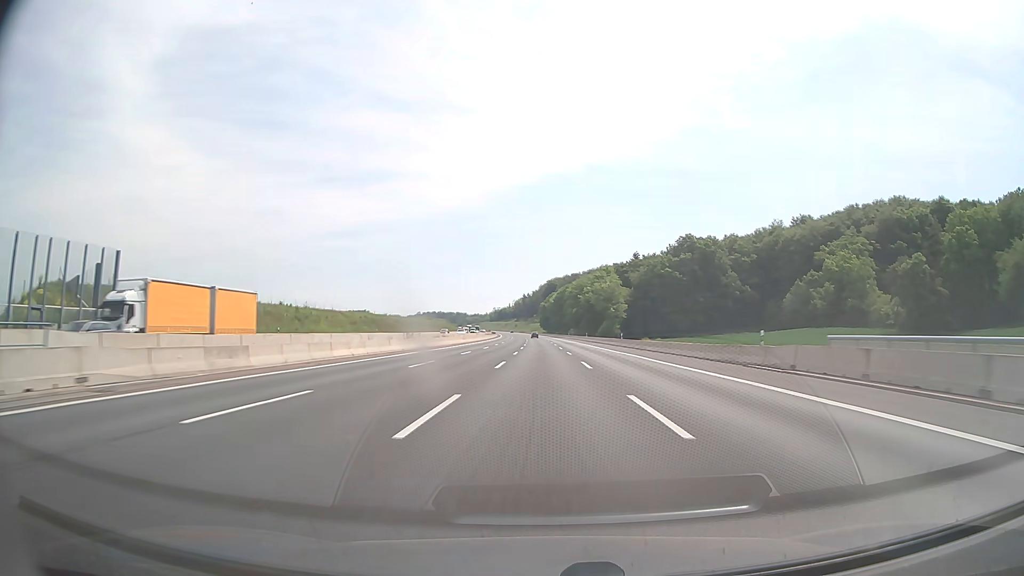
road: motorway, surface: asphalt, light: Day
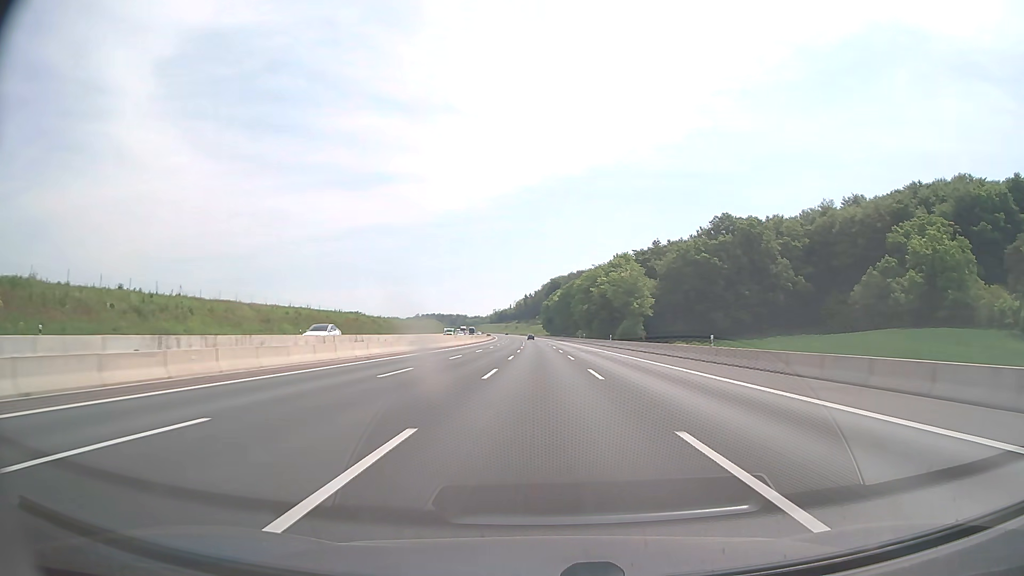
(0.0, +41.2) m; 0°
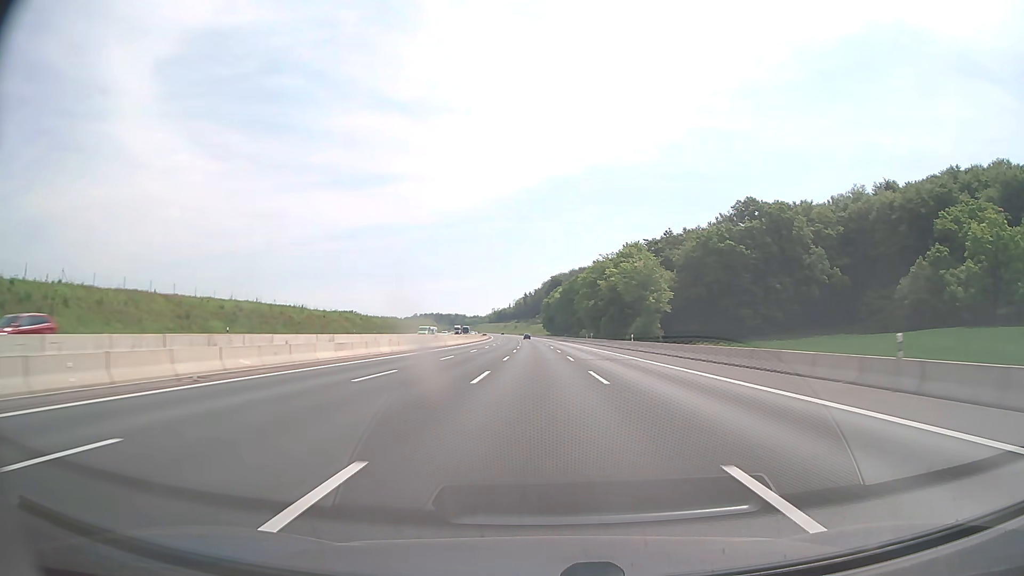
(0.0, +20.6) m; 0°
(0, +10) (0, +20) (0, +30) (0, +40) (0, +50) (0, +60) (-1, +70) (-1, +80) (-1, +90) (-1, +100) m
